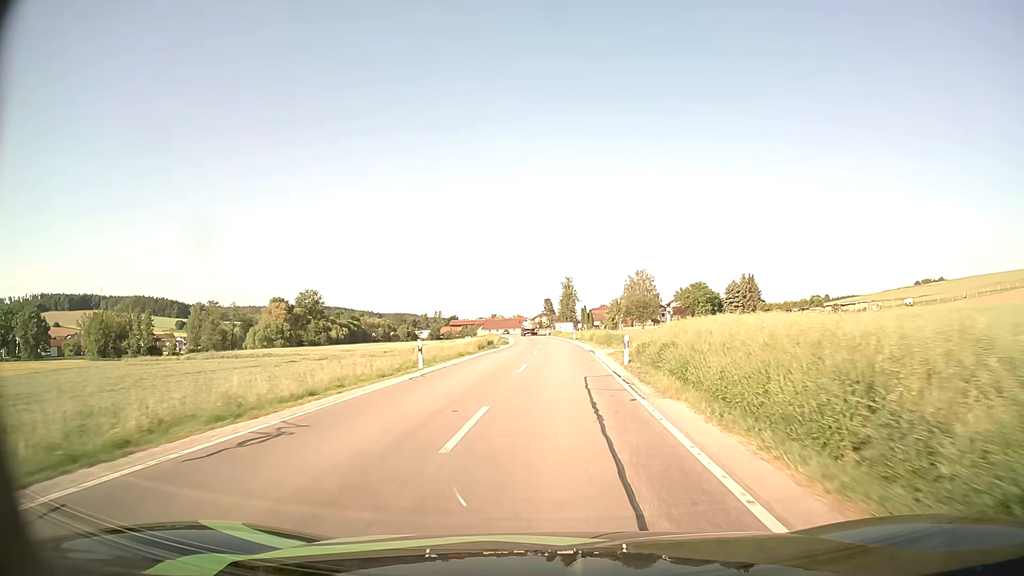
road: secondary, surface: asphalt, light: Day
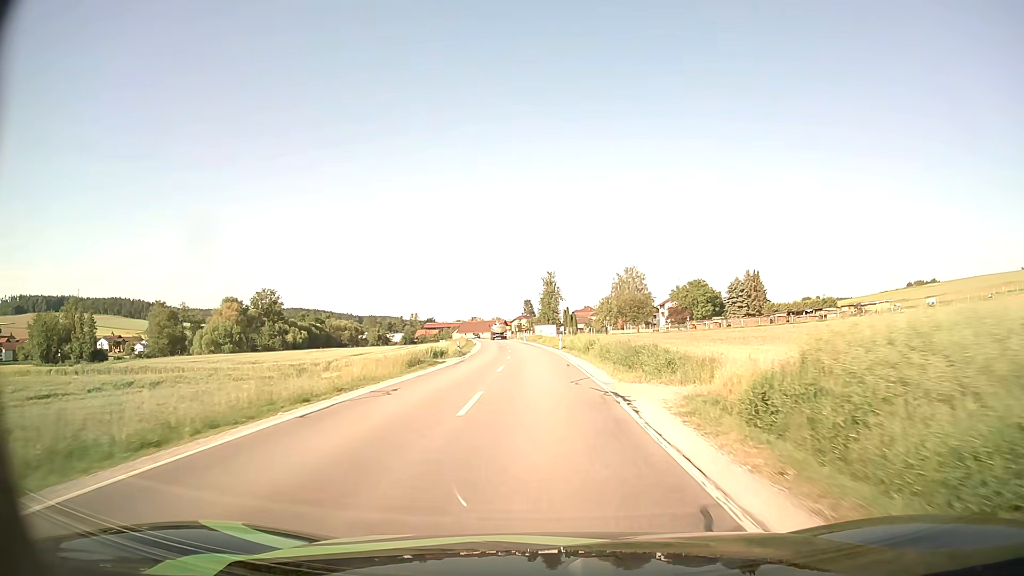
(+0.4, +20.7) m; +2°
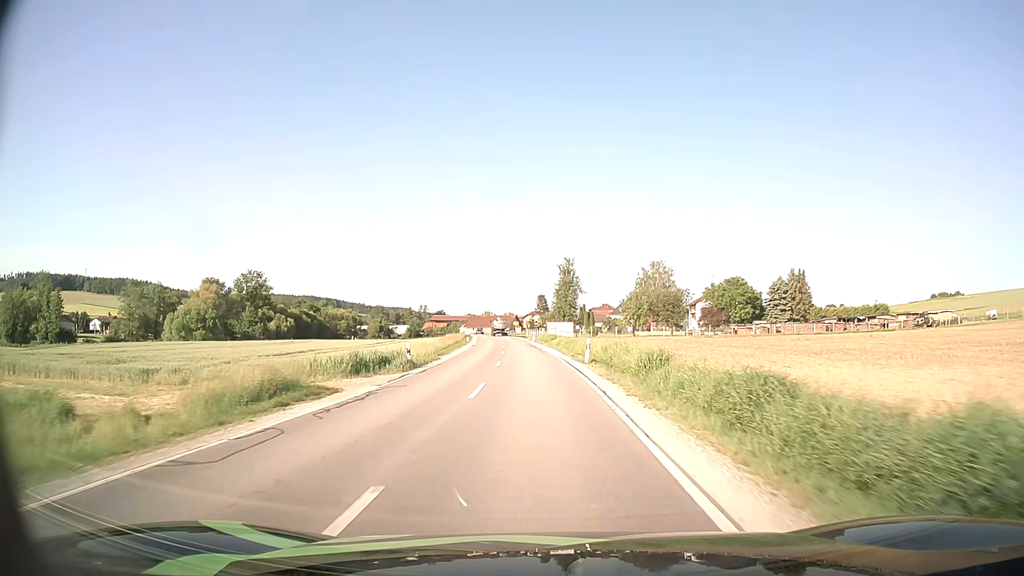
(-0.2, +20.5) m; -1°
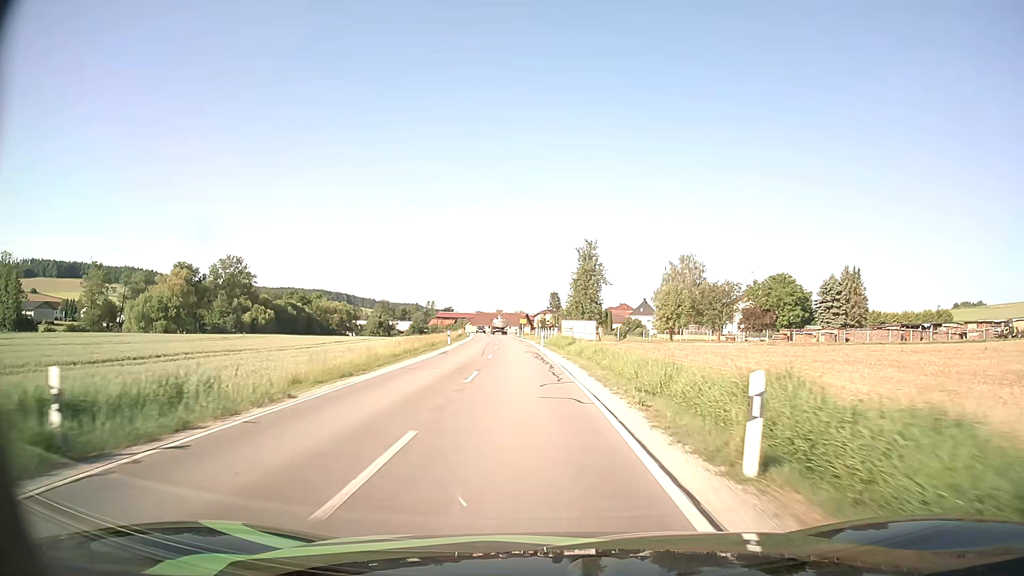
(-0.3, +21.1) m; -1°
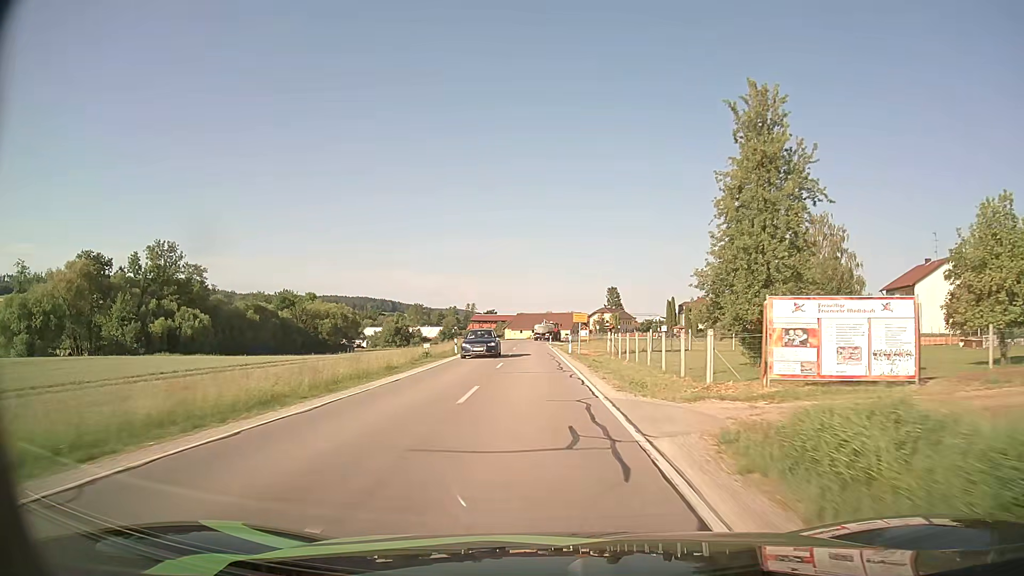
(-2.2, +52.2) m; -4°
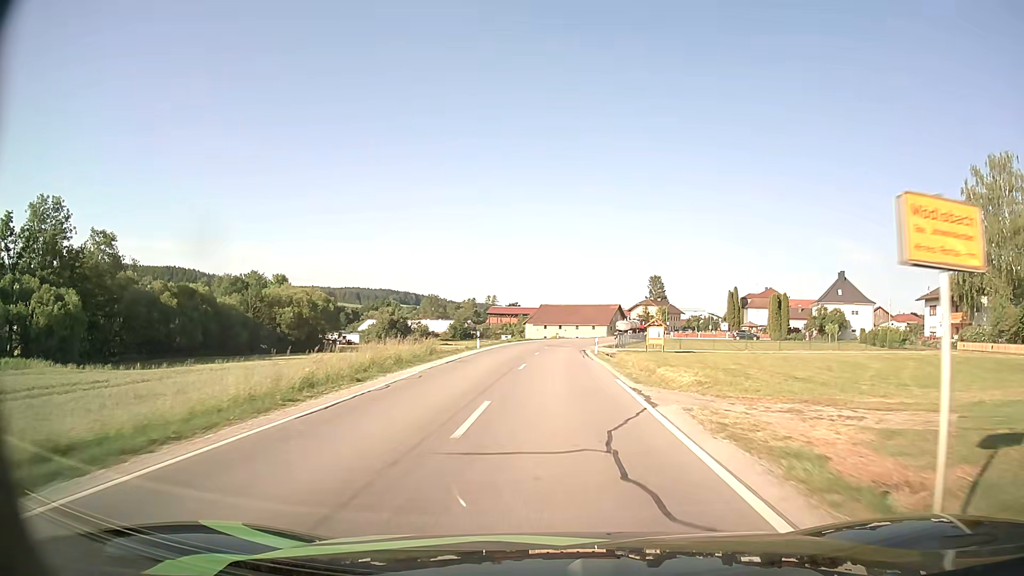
(-1.0, +39.9) m; -2°
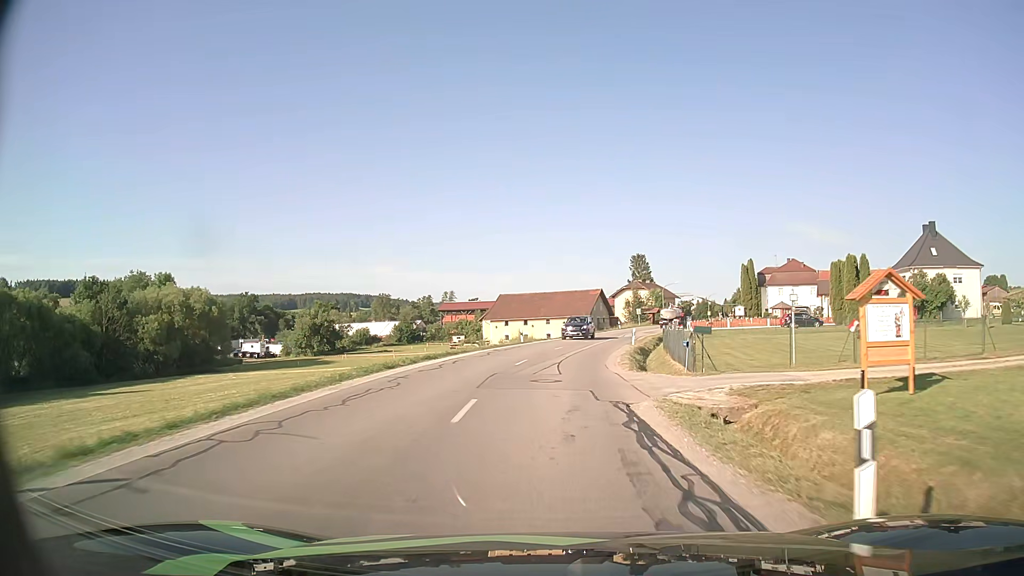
(+0.7, +35.9) m; +3°
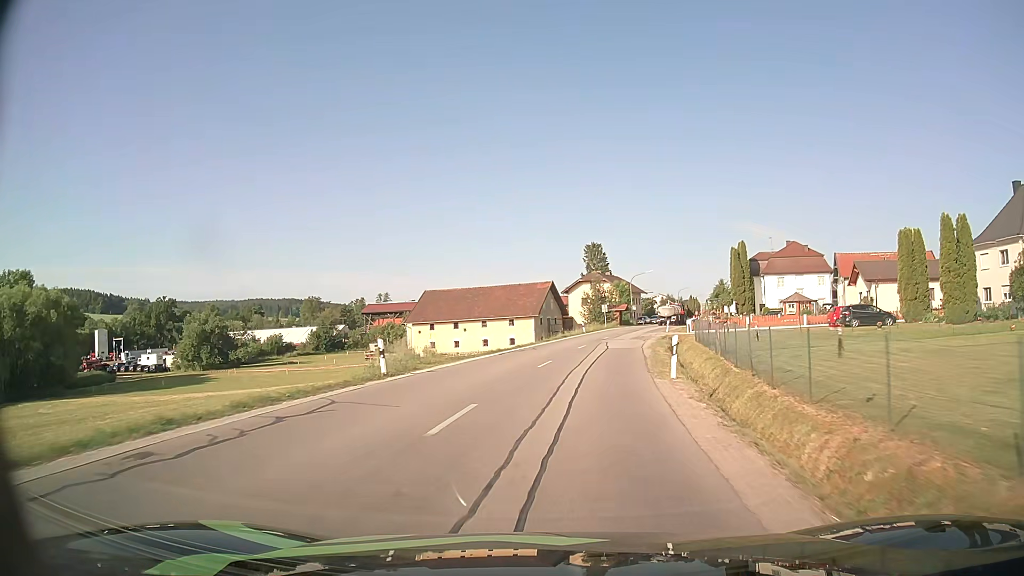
(+0.9, +26.2) m; +5°
(0, +10) (+1, +20) (+2, +30) (+4, +40) (+5, +50) (+7, +59) (+10, +69) (+12, +79) (+15, +88) (+18, +98) m
